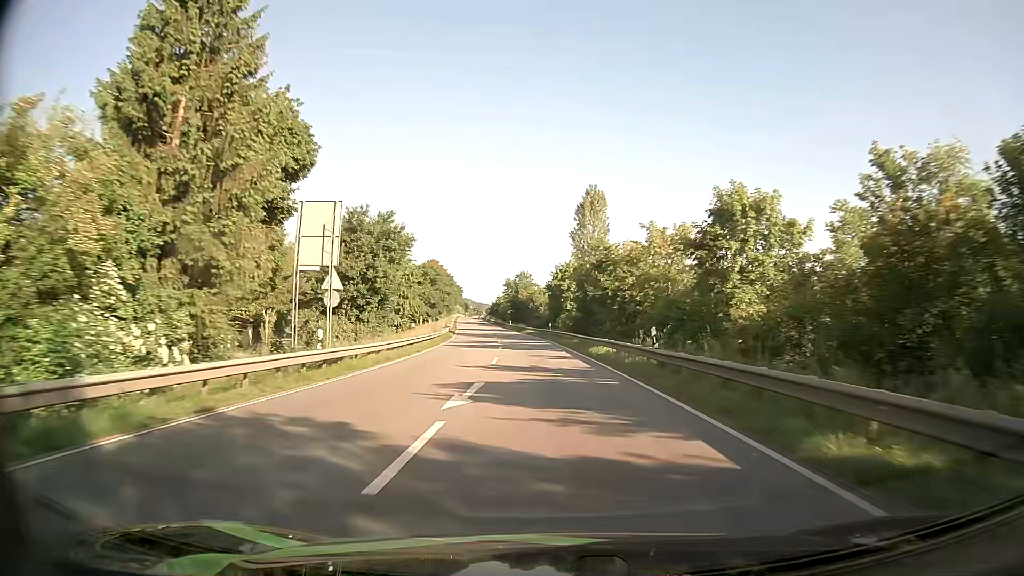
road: primary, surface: asphalt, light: Day
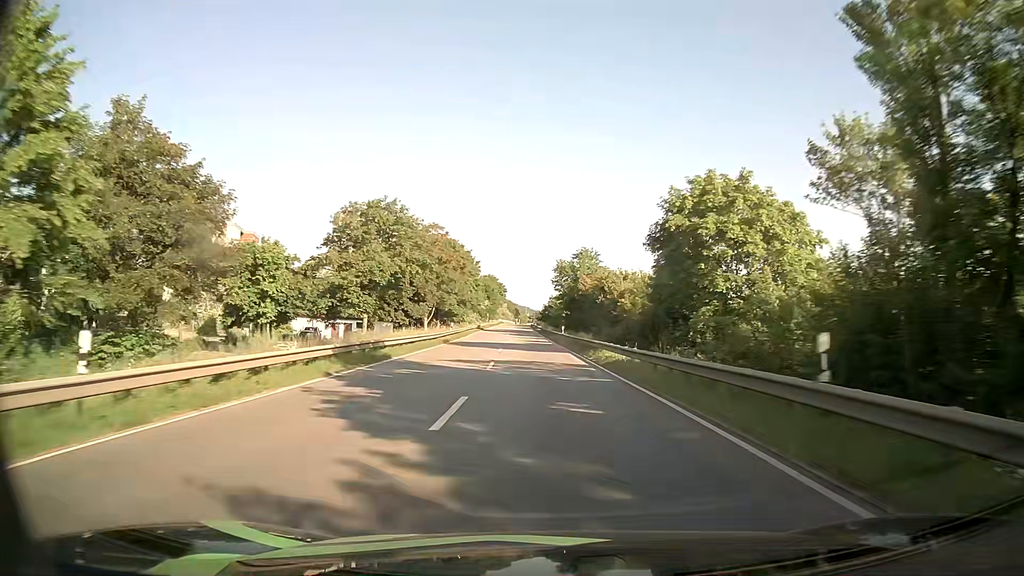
(-2.3, +51.5) m; -5°
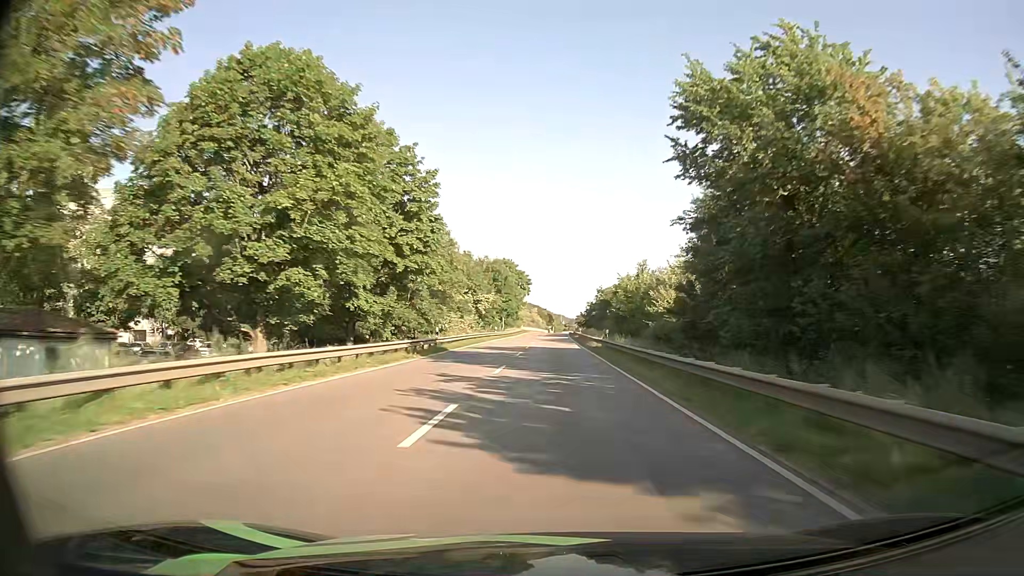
(-2.4, +65.3) m; -3°
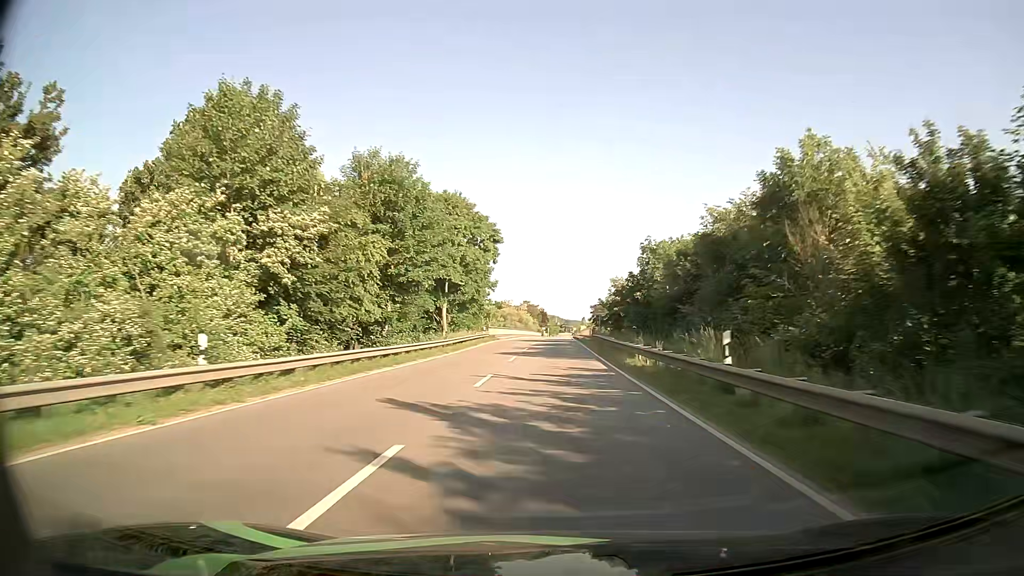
(+0.4, +63.6) m; 0°
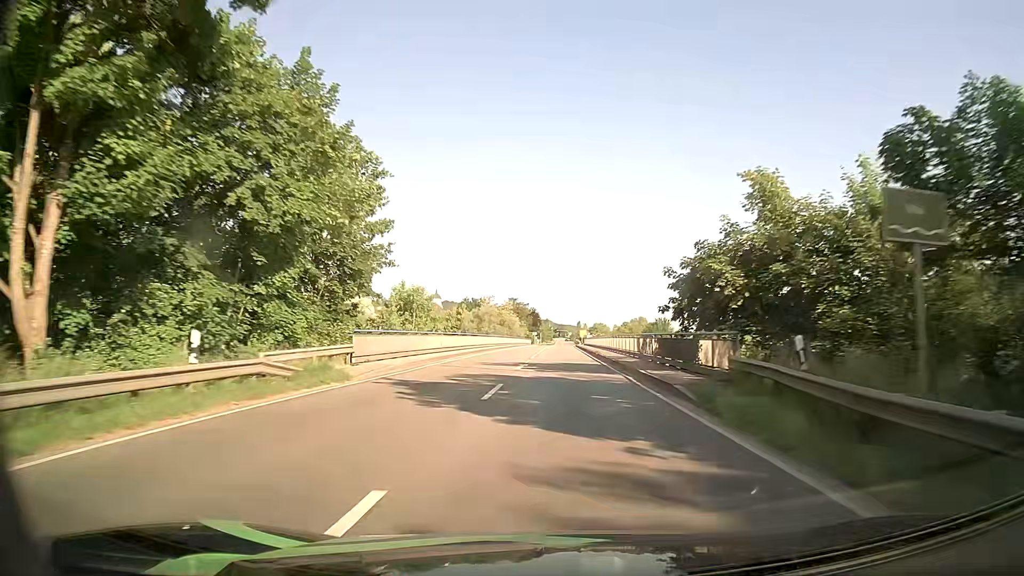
(+0.2, +50.0) m; +1°
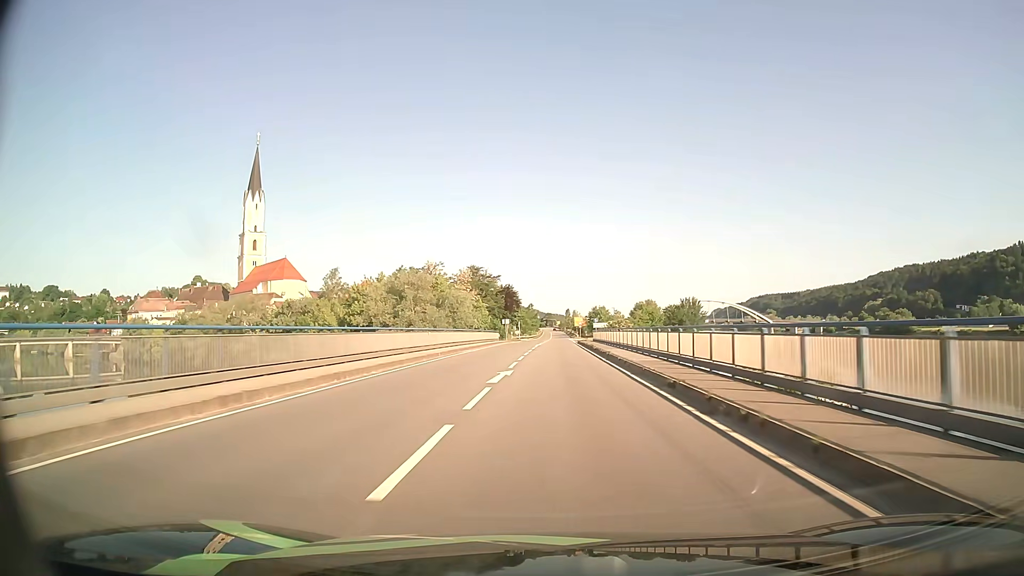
(+0.5, +62.6) m; +1°
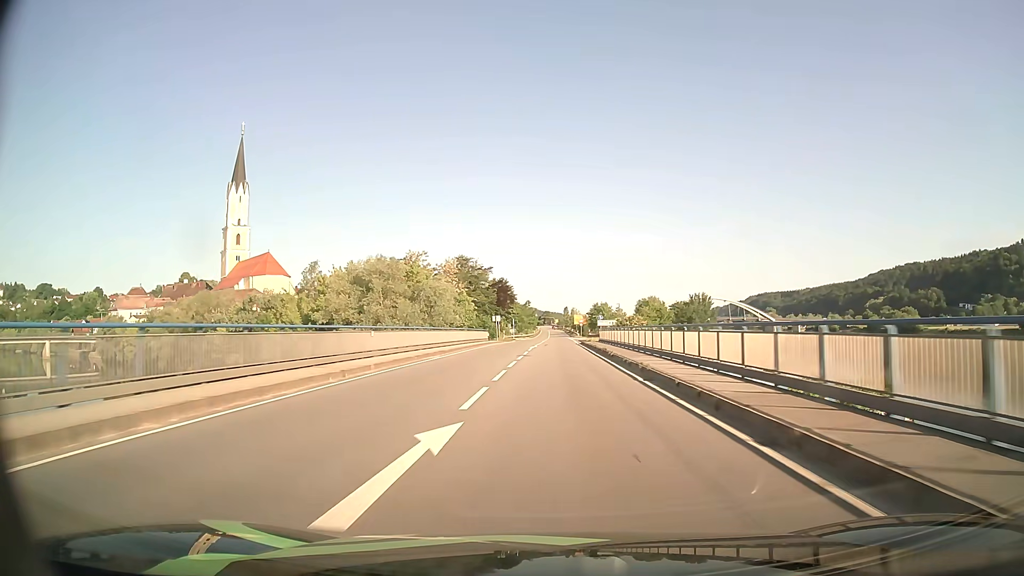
(0.0, +12.4) m; 0°
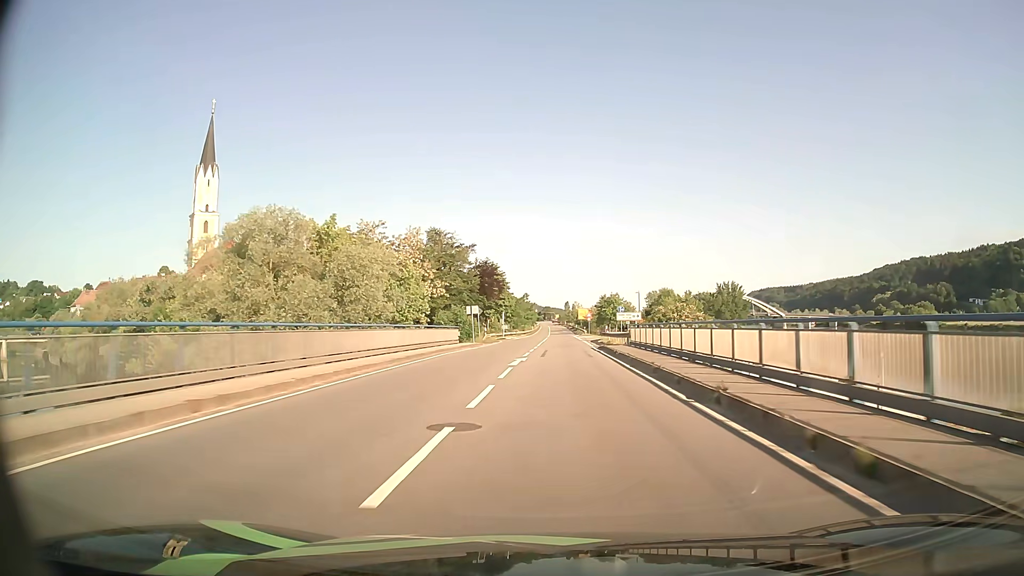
(0.0, +23.8) m; 0°
(0, +10) (0, +20) (0, +30) (0, +40) (+1, +50) (+1, +60) (+1, +70) (+1, +80) (+1, +90) (+2, +100) m
